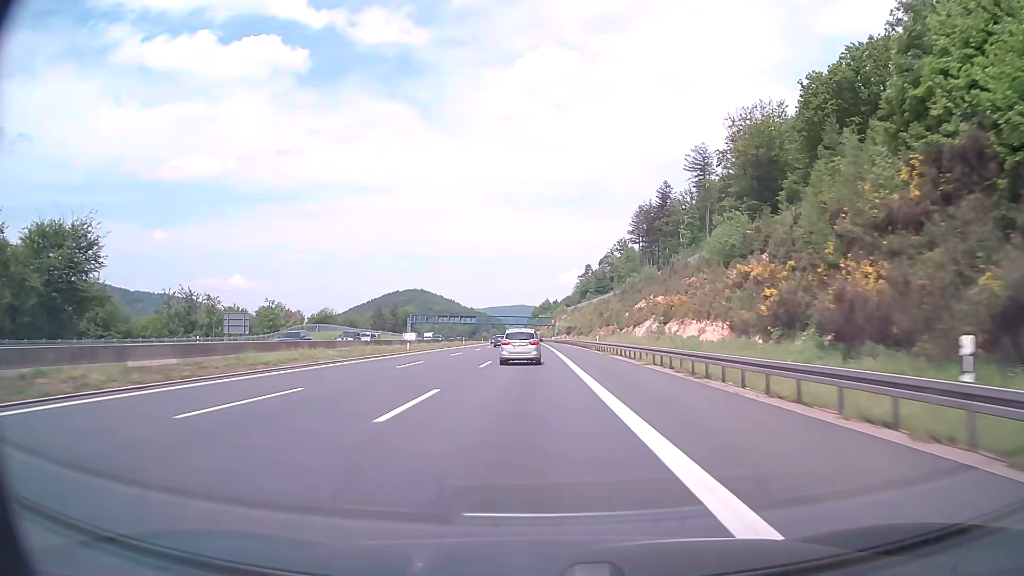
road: motorway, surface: asphalt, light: Day
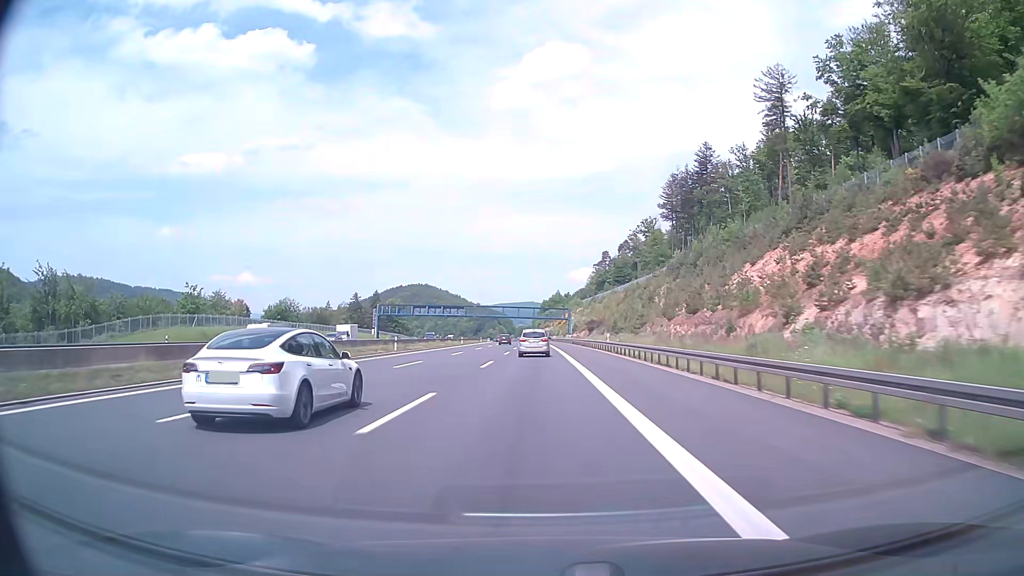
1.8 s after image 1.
(-0.3, +55.0) m; -1°
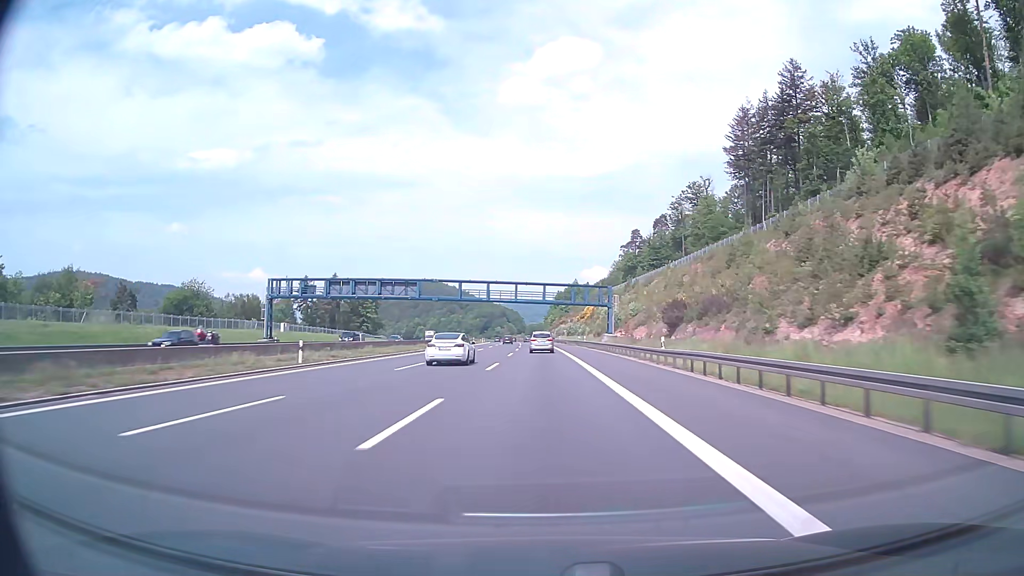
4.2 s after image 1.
(-0.7, +73.0) m; -1°
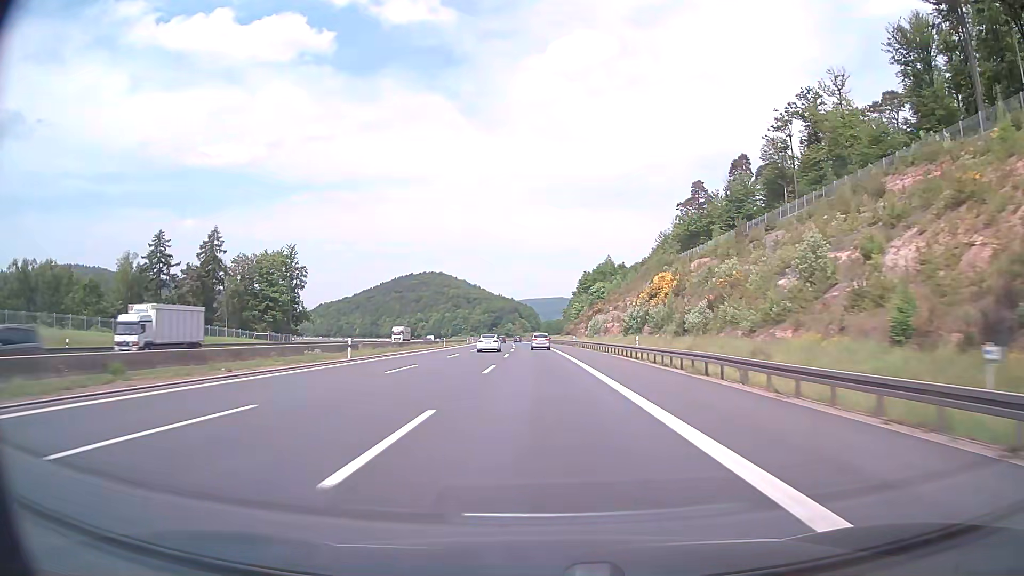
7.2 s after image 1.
(-1.1, +91.7) m; -1°
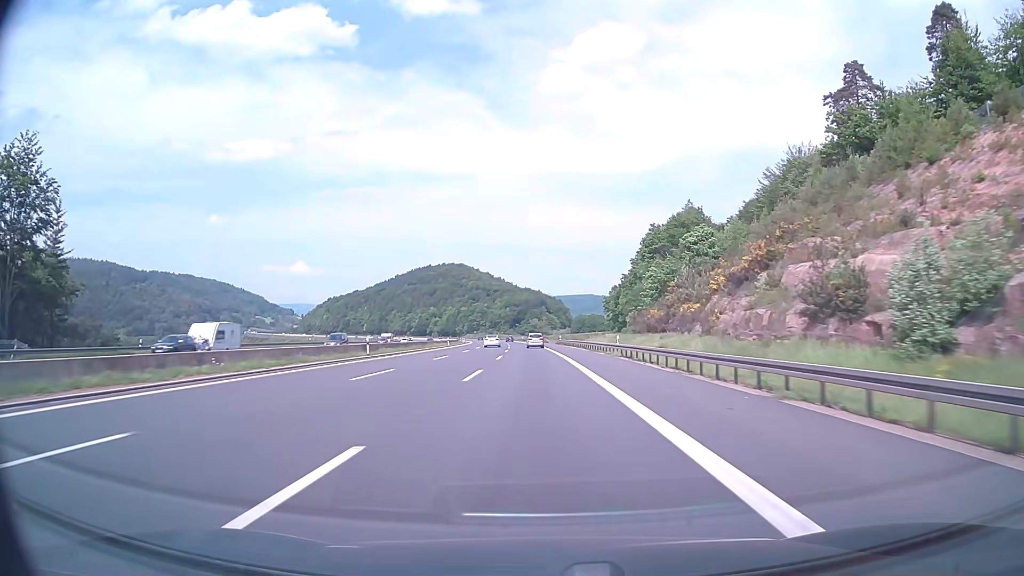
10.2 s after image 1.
(-1.8, +94.0) m; -2°
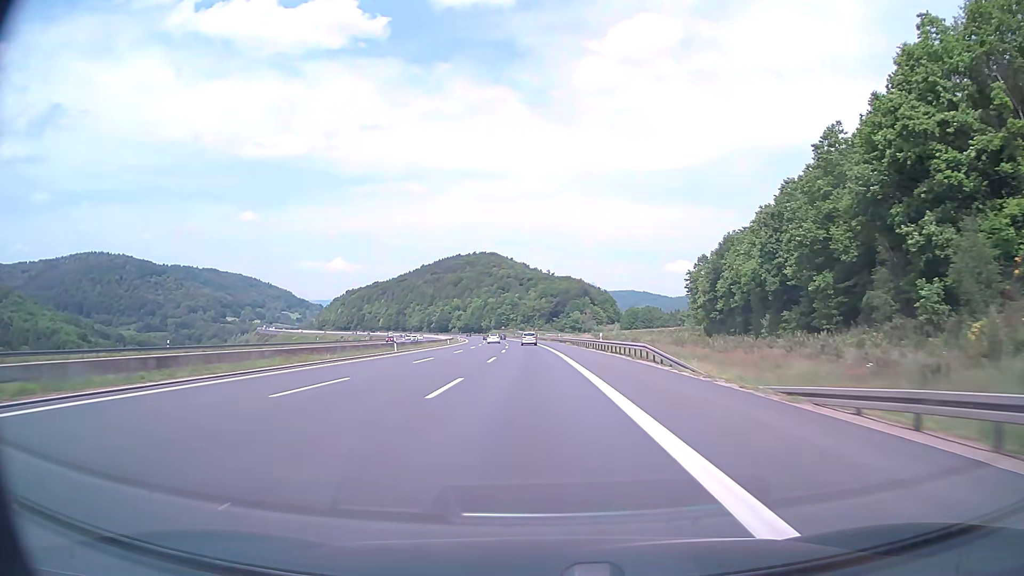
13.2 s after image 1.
(-2.3, +95.5) m; -3°
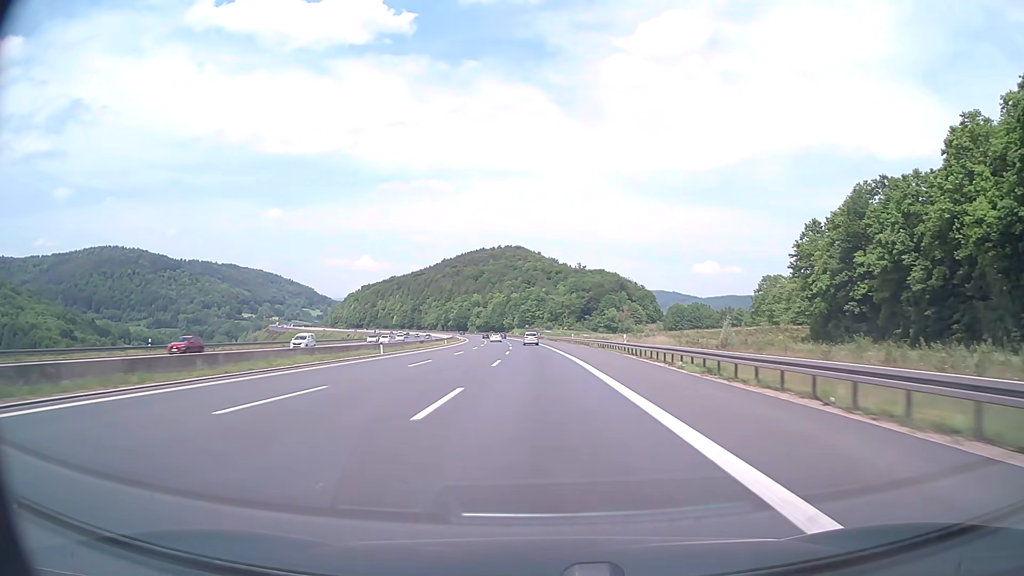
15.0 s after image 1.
(-1.3, +57.4) m; -2°
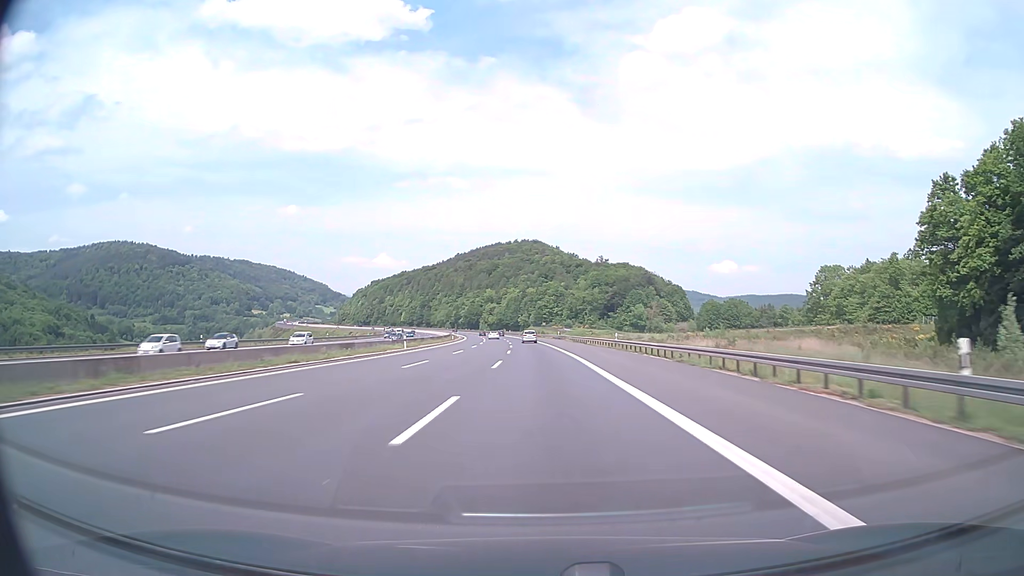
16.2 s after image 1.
(-0.5, +38.3) m; -2°
(0, +10) (0, +20) (0, +30) (0, +40) (-1, +50) (-1, +60) (-2, +70) (-2, +80) (-3, +90) (-3, +100) m
